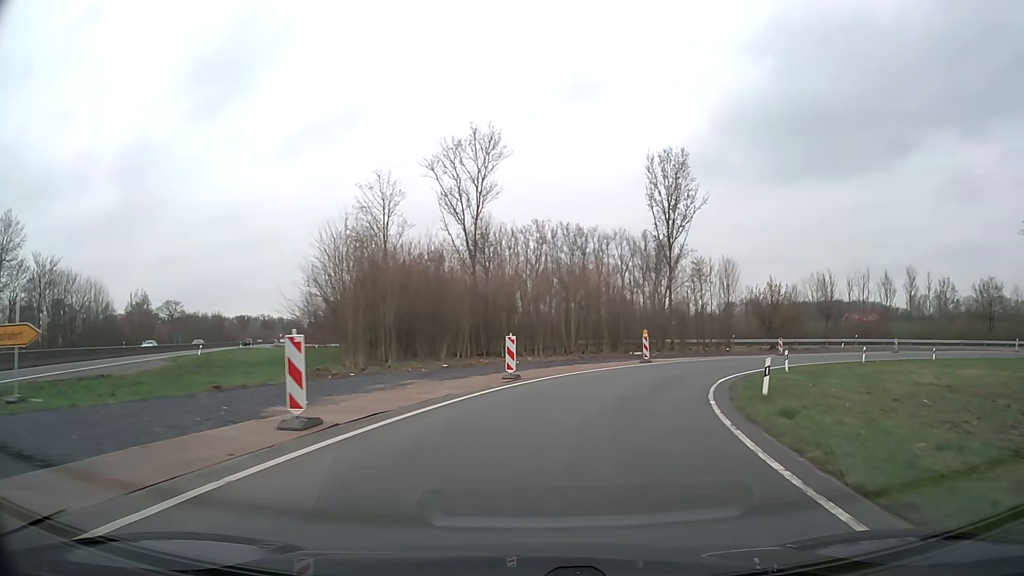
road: trunk_link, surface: asphalt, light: Day
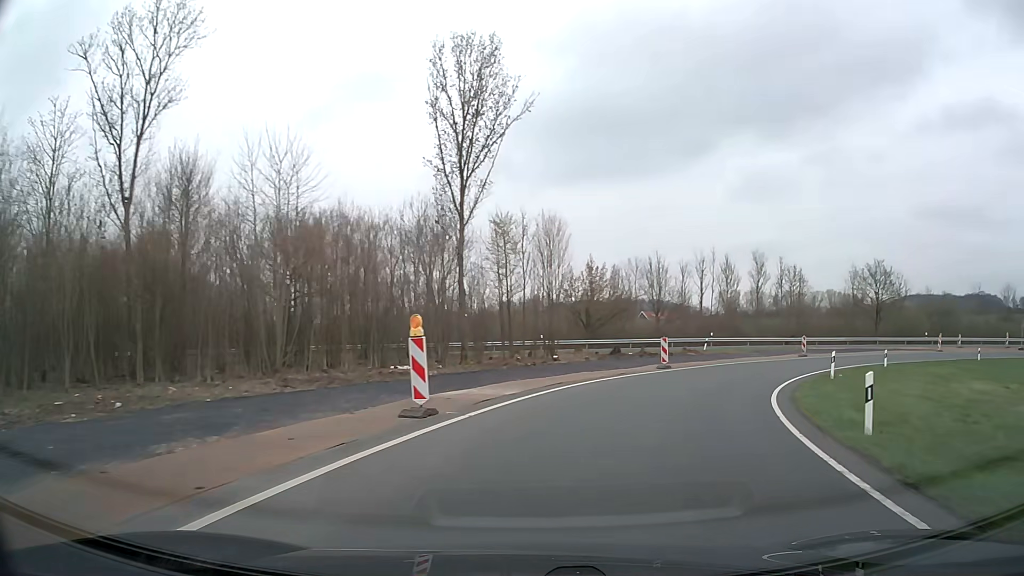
(+3.8, +22.9) m; +20°
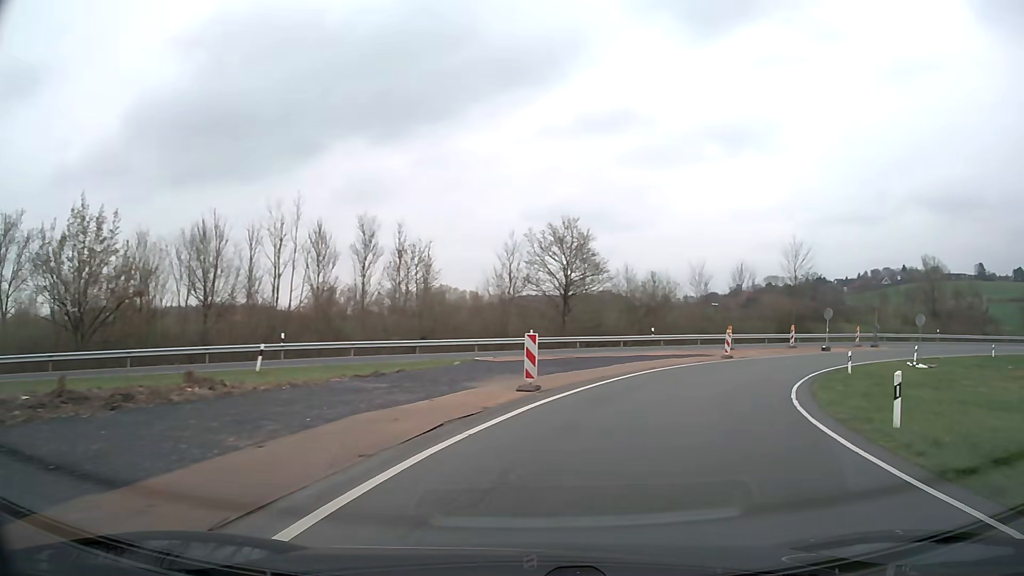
(+8.6, +29.2) m; +34°
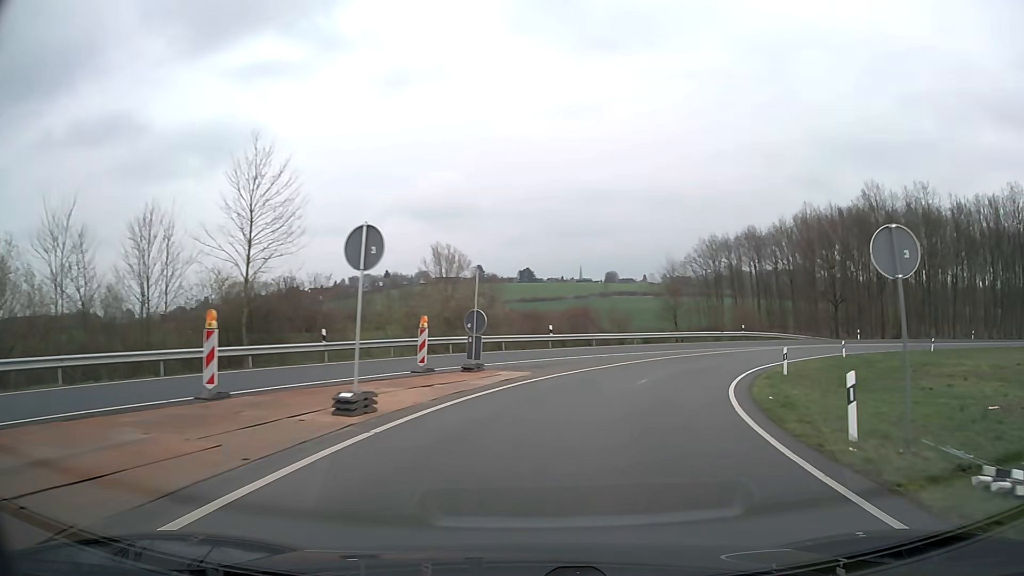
(+14.3, +35.1) m; +43°
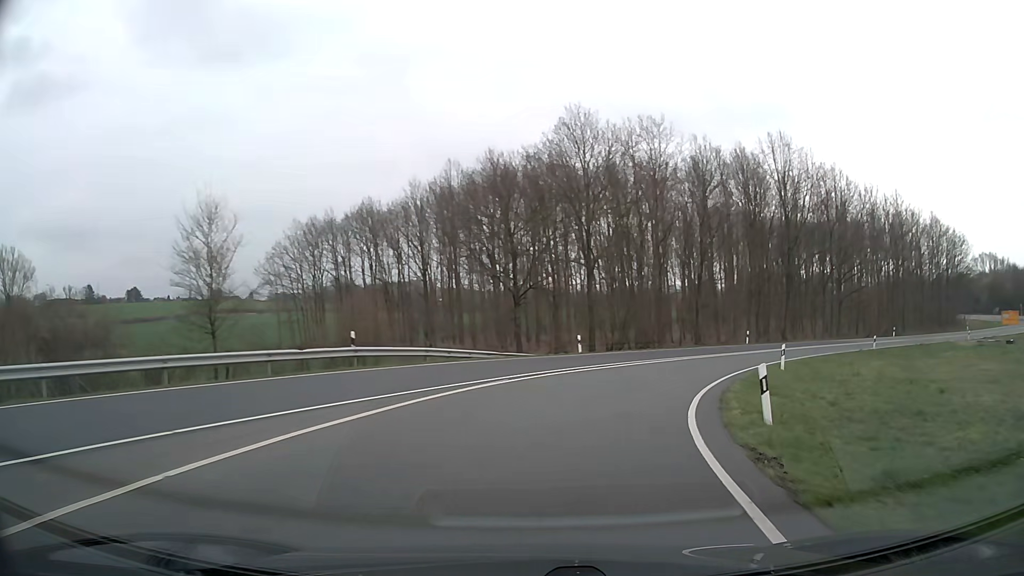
(+9.6, +29.4) m; +34°
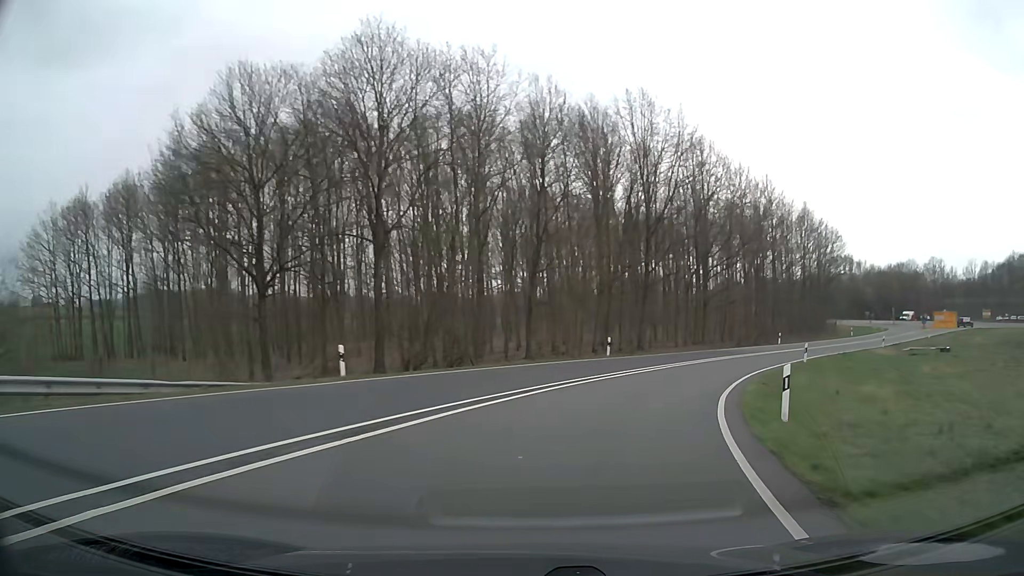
(+2.1, +15.6) m; +16°
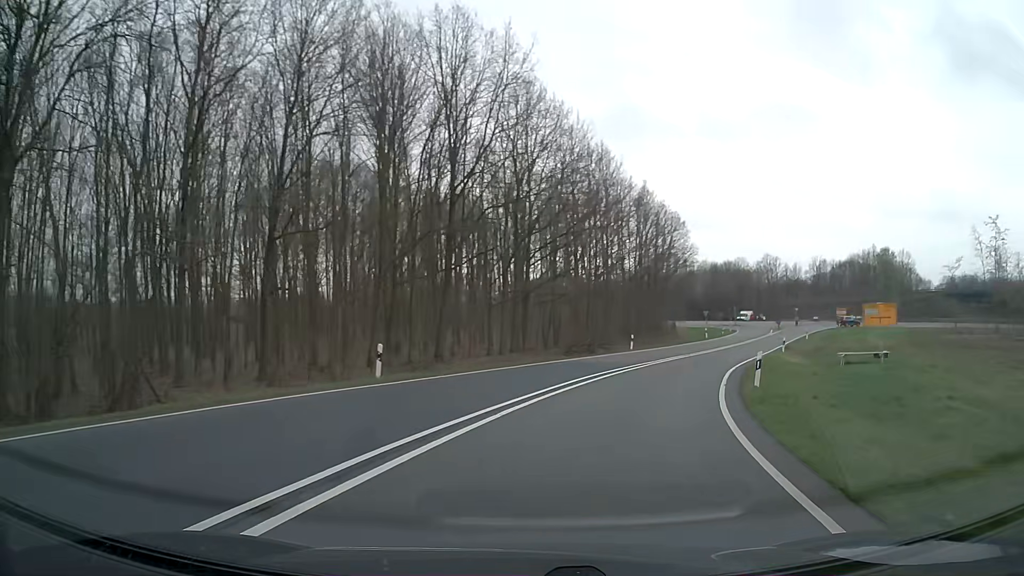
(+2.3, +15.6) m; +17°
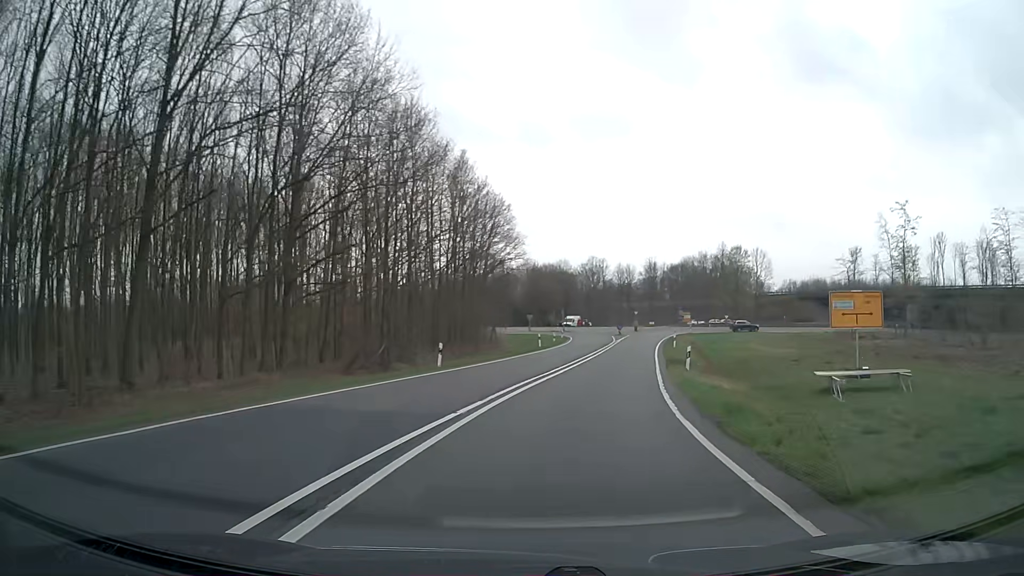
(+2.2, +15.5) m; +16°
(+1, +10) (+2, +20) (+4, +30) (+6, +40) (+8, +49) (+10, +59) (+12, +69) (+14, +79) (+17, +88) (+21, +97) m
